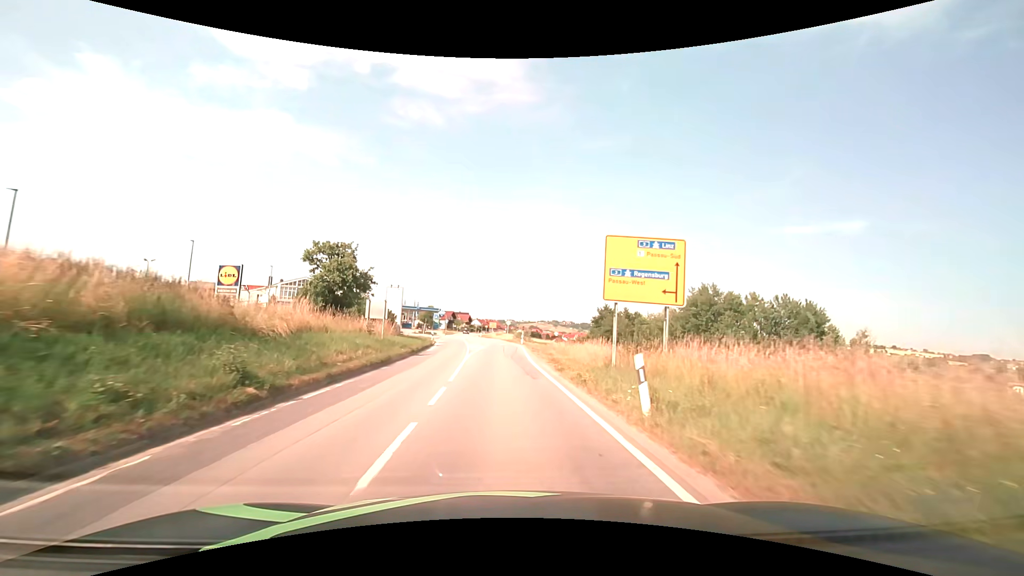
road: secondary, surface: asphalt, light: Day
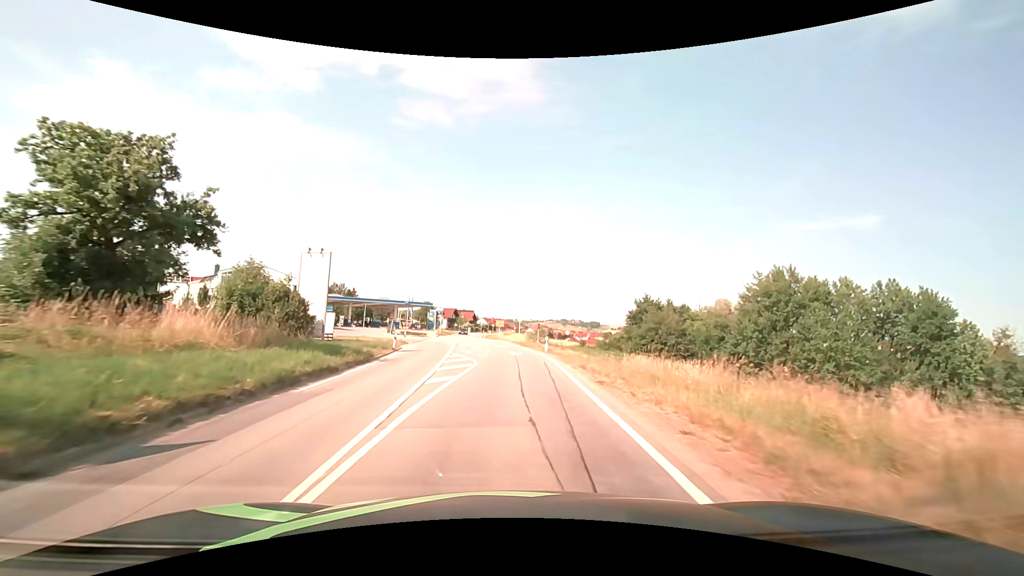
(-0.3, +23.5) m; -1°
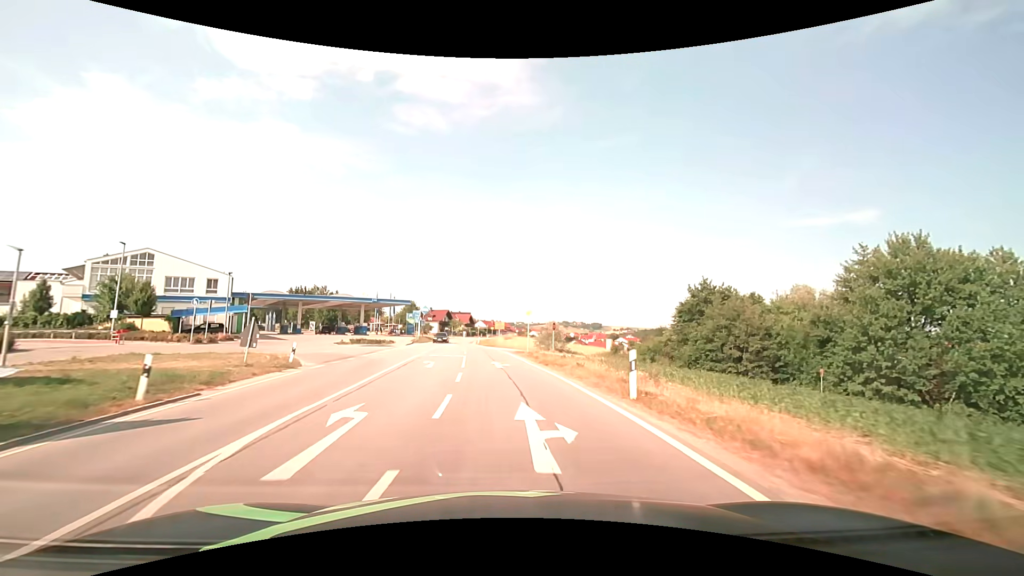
(+0.1, +23.4) m; 0°
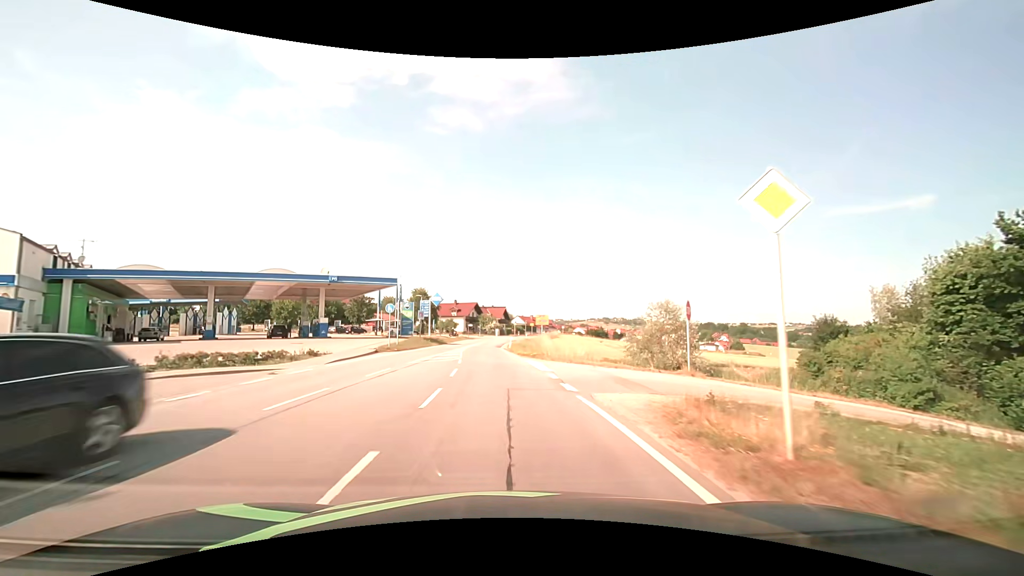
(-1.0, +31.1) m; -4°
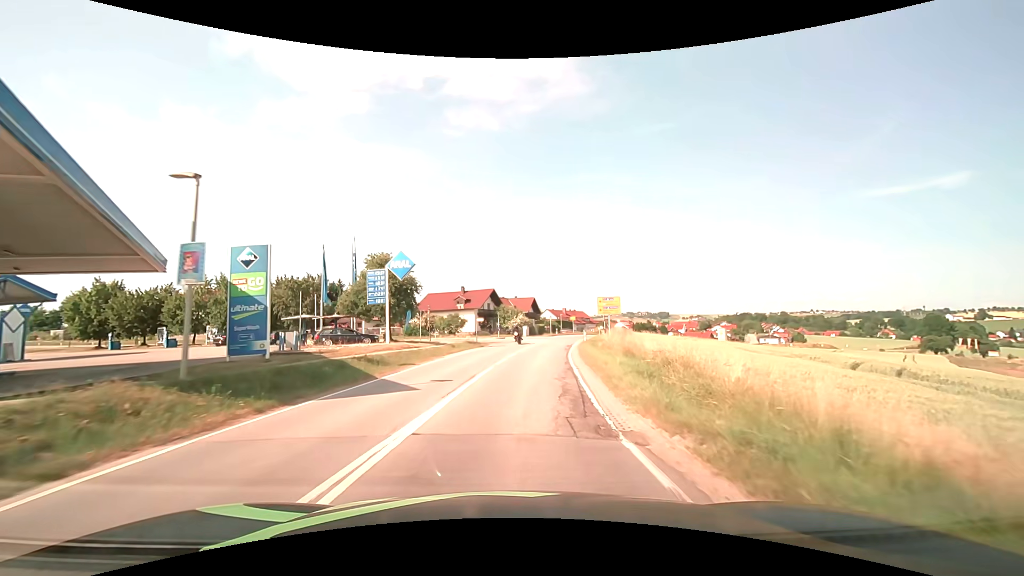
(-1.8, +38.9) m; -3°
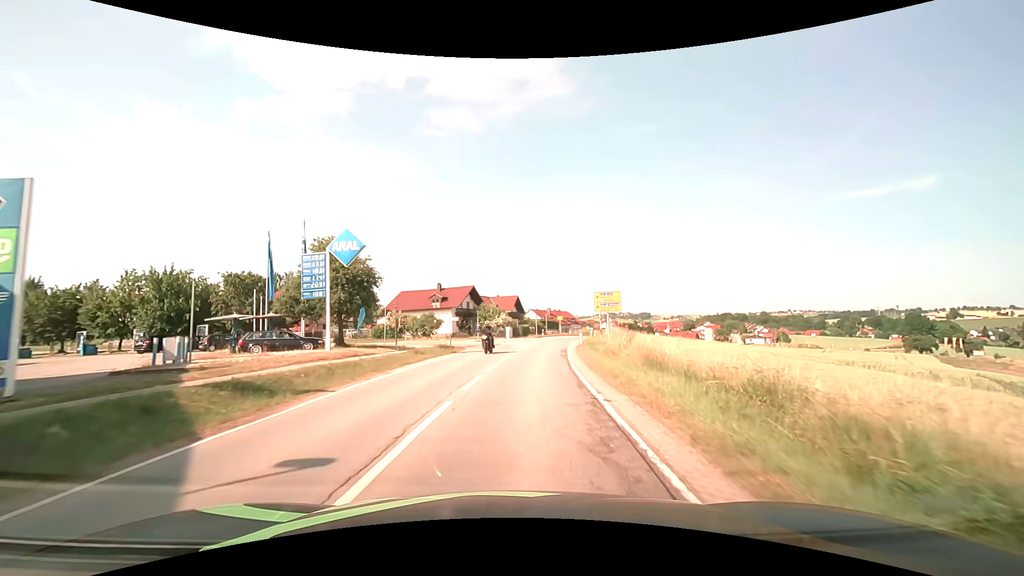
(+0.1, +7.8) m; +2°
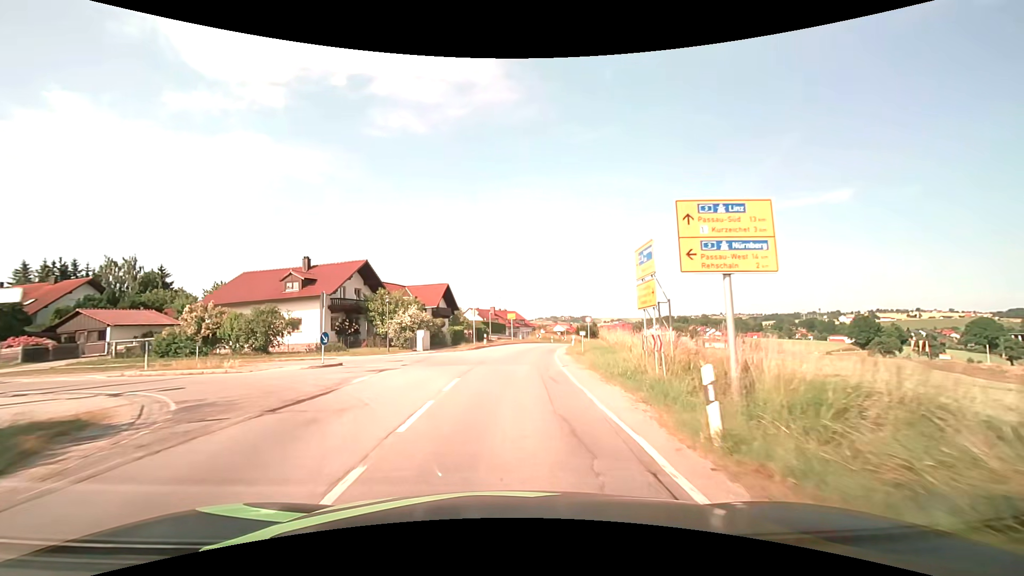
(+2.1, +30.9) m; +7°
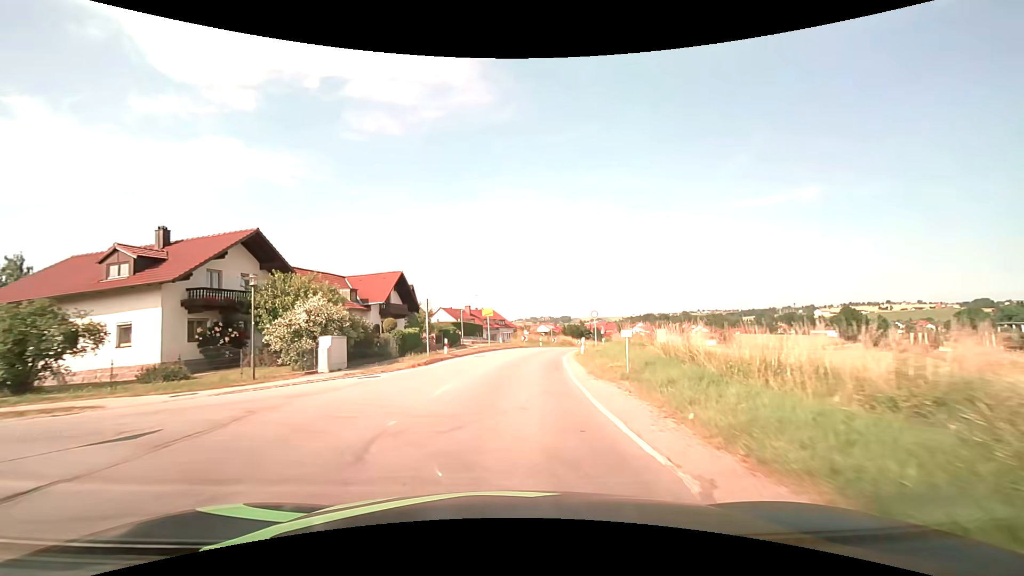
(+0.3, +15.5) m; +2°
(0, +10) (+1, +20) (+2, +30) (+4, +40) (+6, +49) (+9, +59) (+13, +68) (+16, +78) (+20, +87) (+24, +96) m
